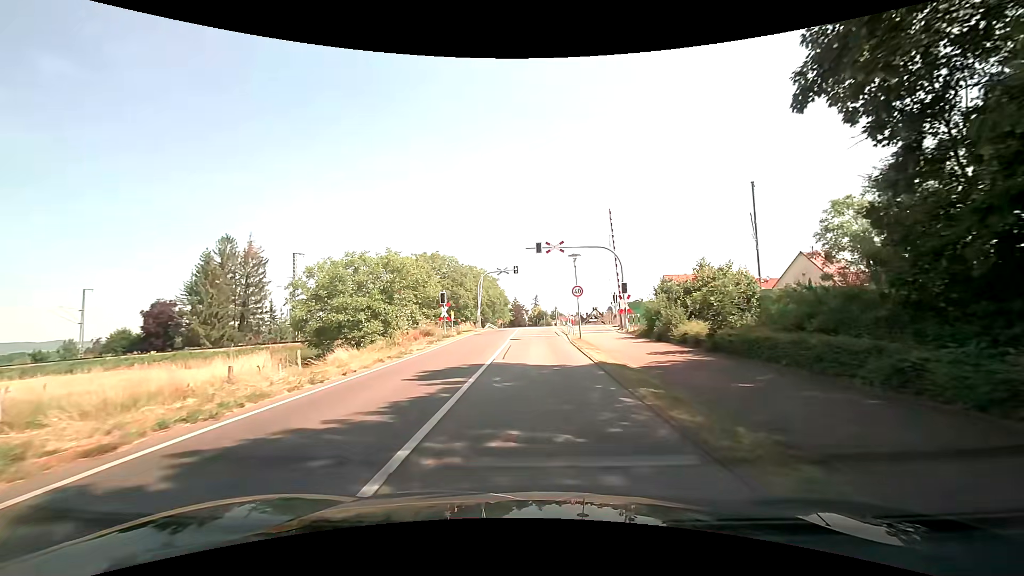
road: secondary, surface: asphalt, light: Day
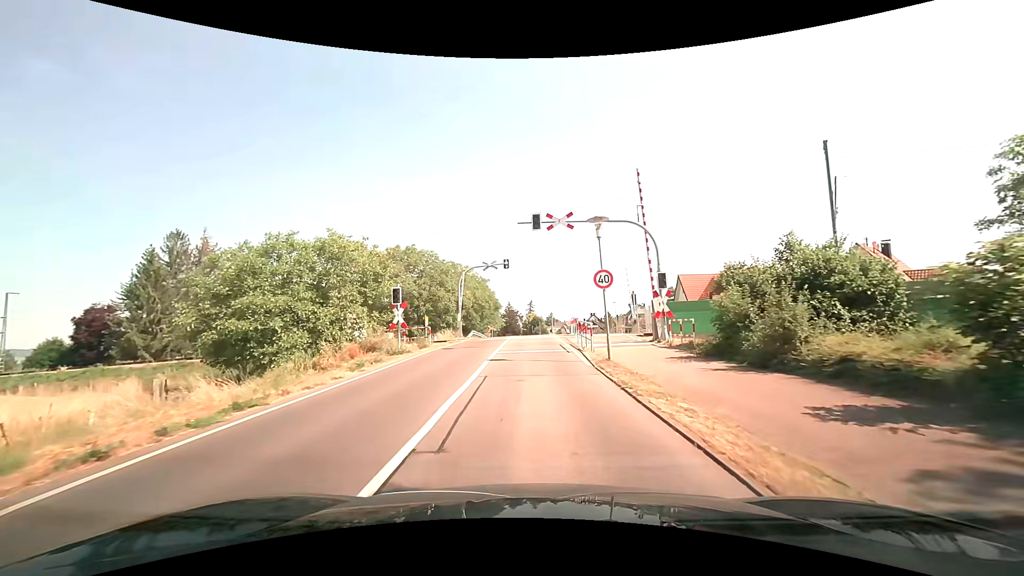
(+0.1, +10.4) m; 0°
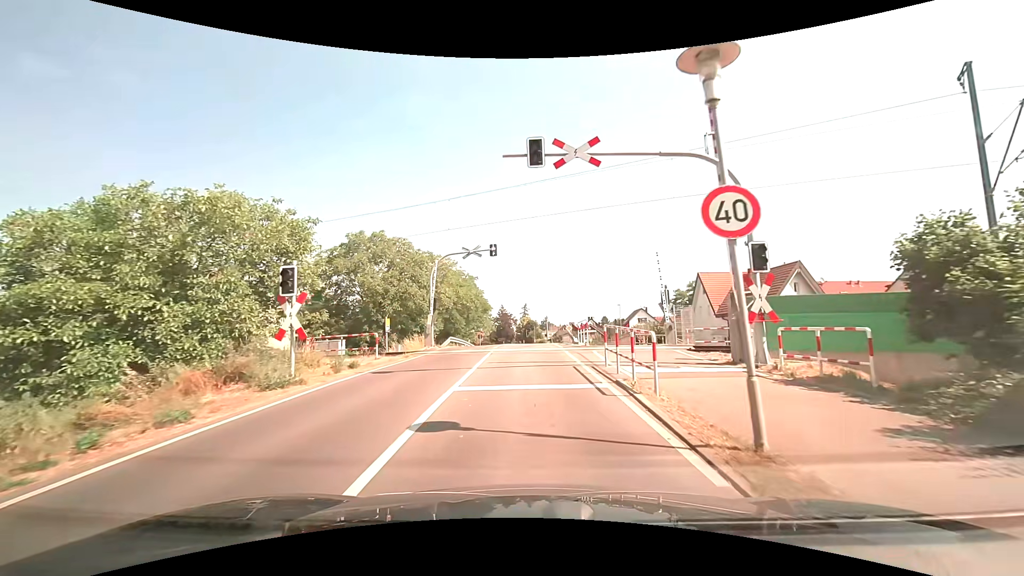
(+0.1, +9.7) m; +1°
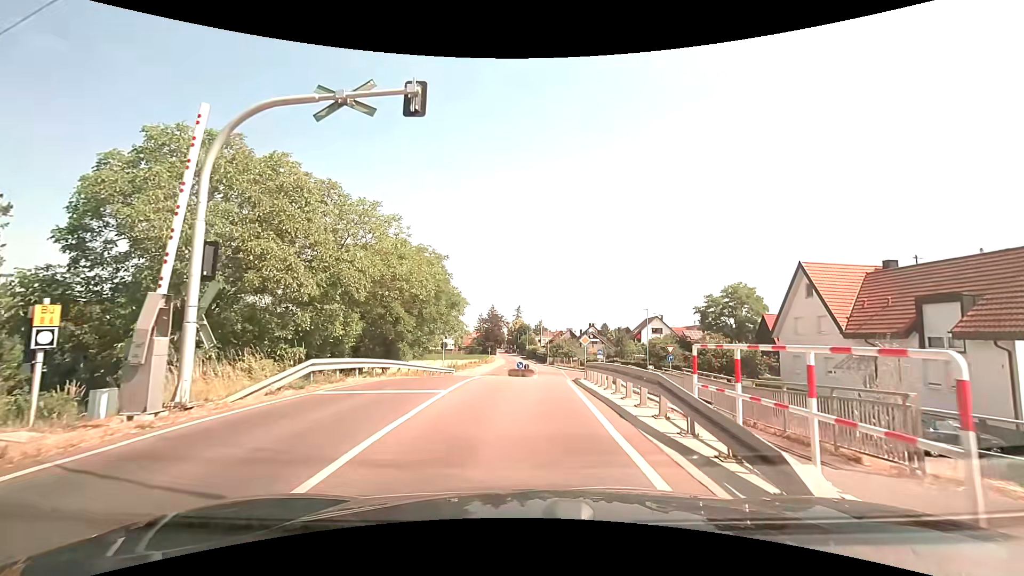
(+0.1, +21.5) m; +2°
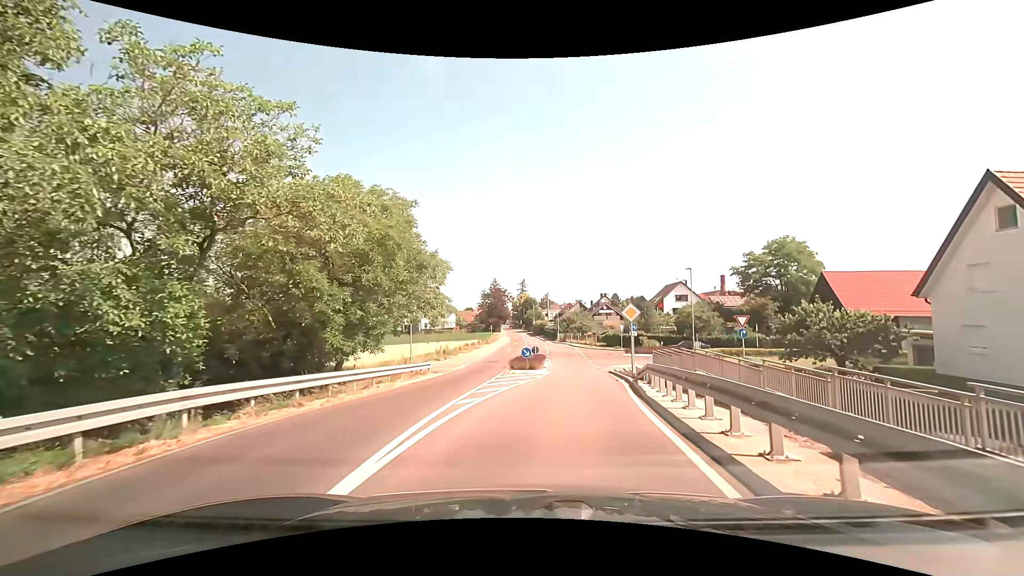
(-0.4, +13.3) m; -2°
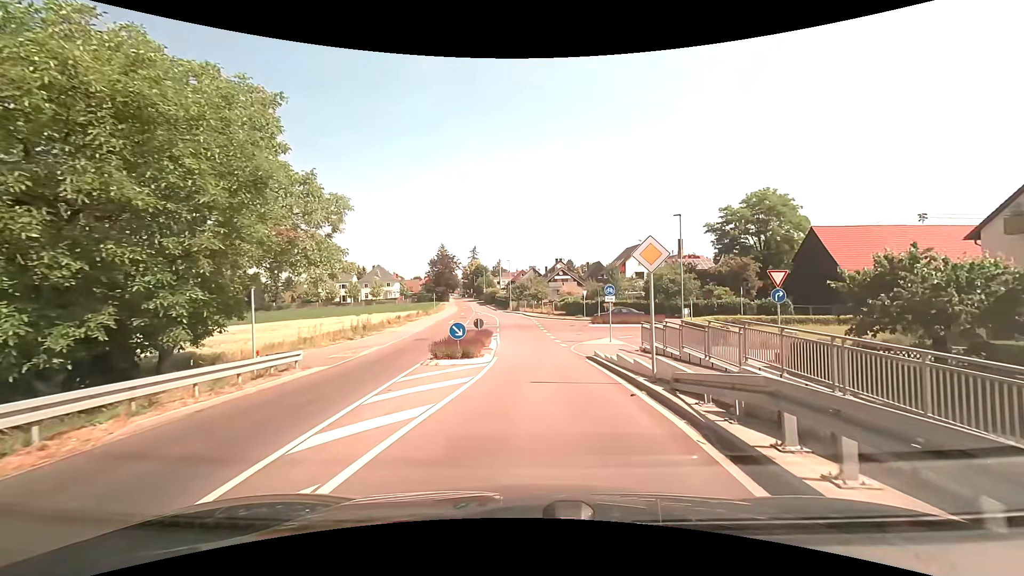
(+0.6, +10.9) m; +5°
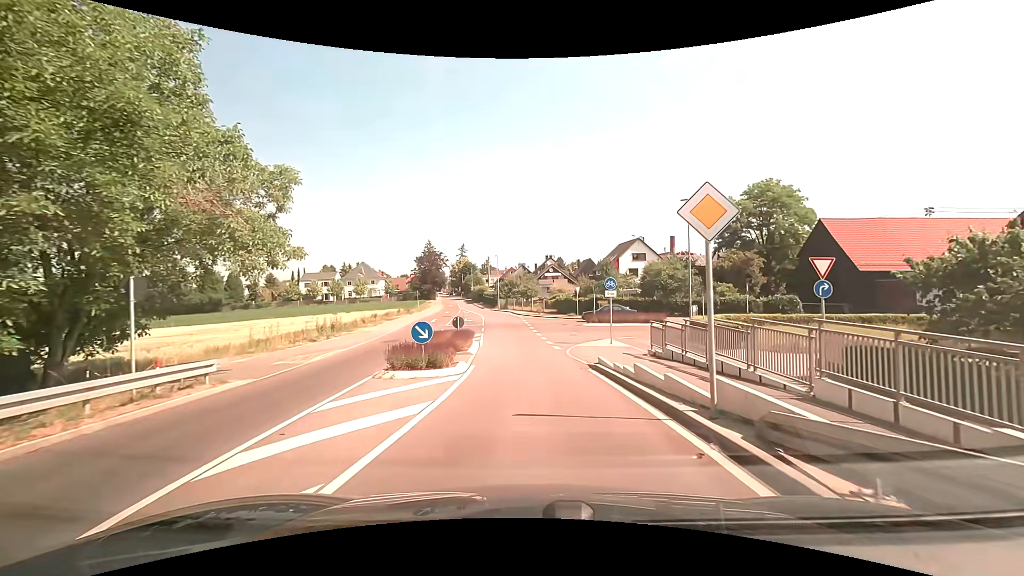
(+0.1, +4.2) m; +1°
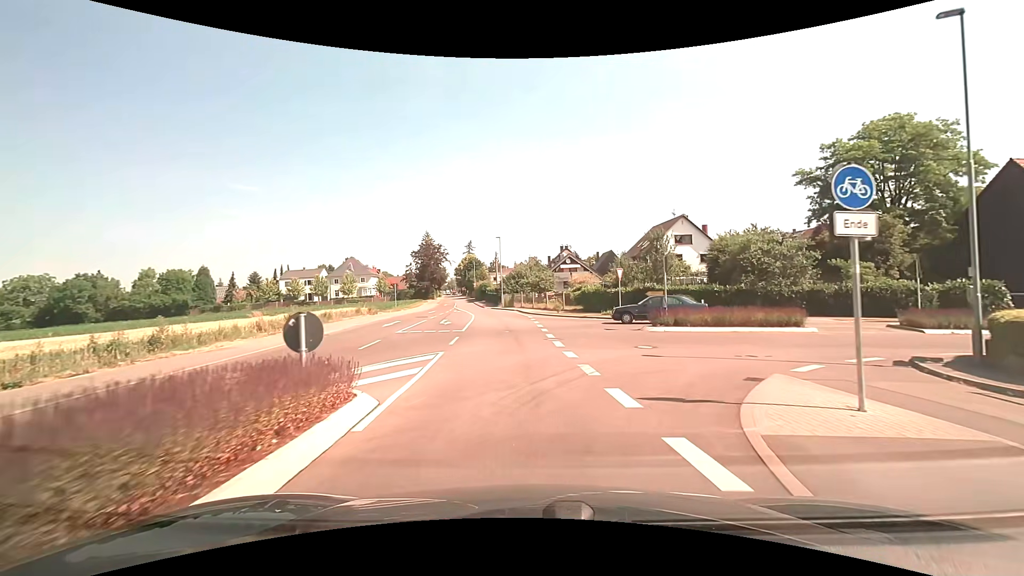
(0.0, +18.3) m; -1°
